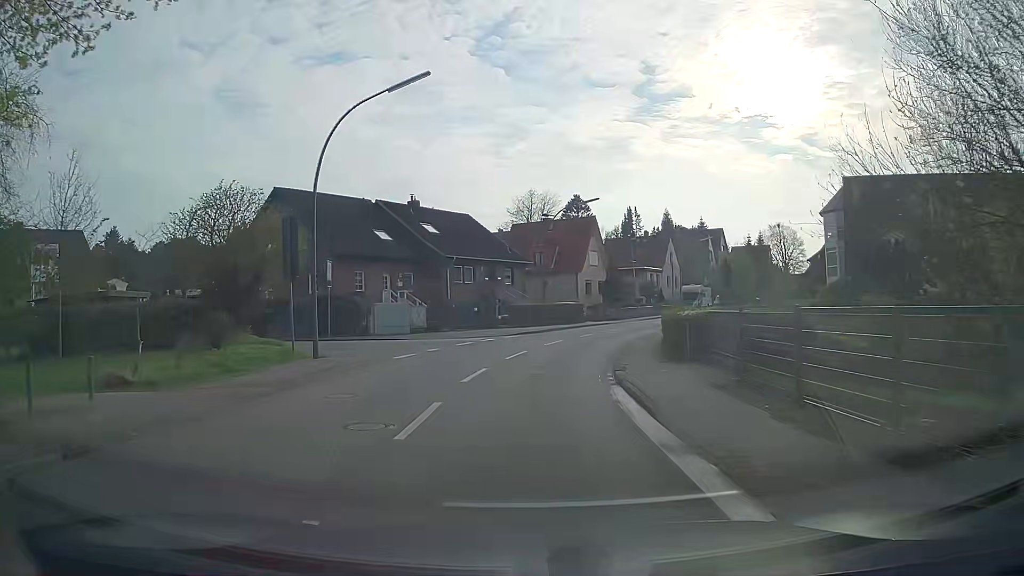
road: secondary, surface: asphalt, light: Day
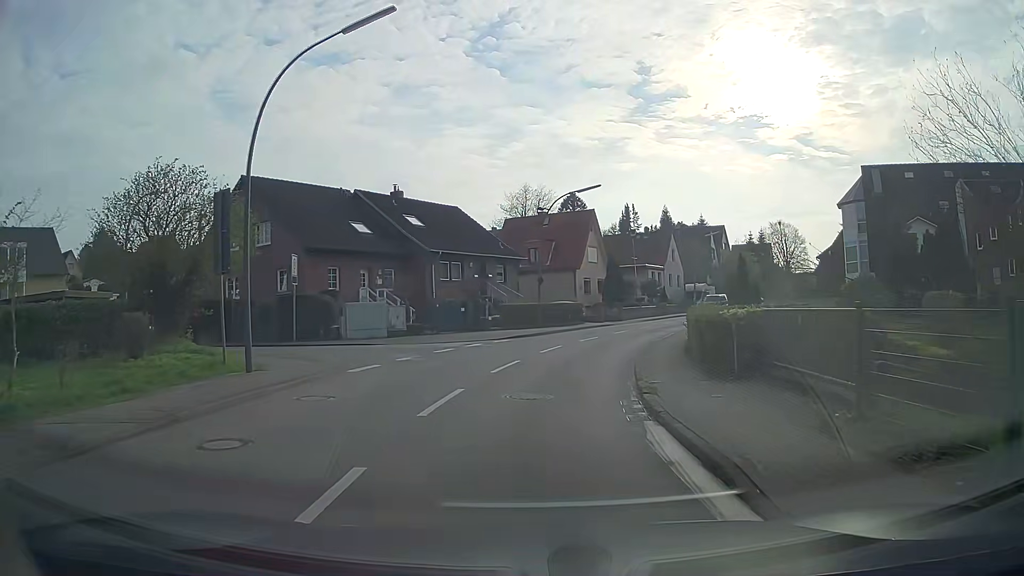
(0.0, +4.5) m; 0°
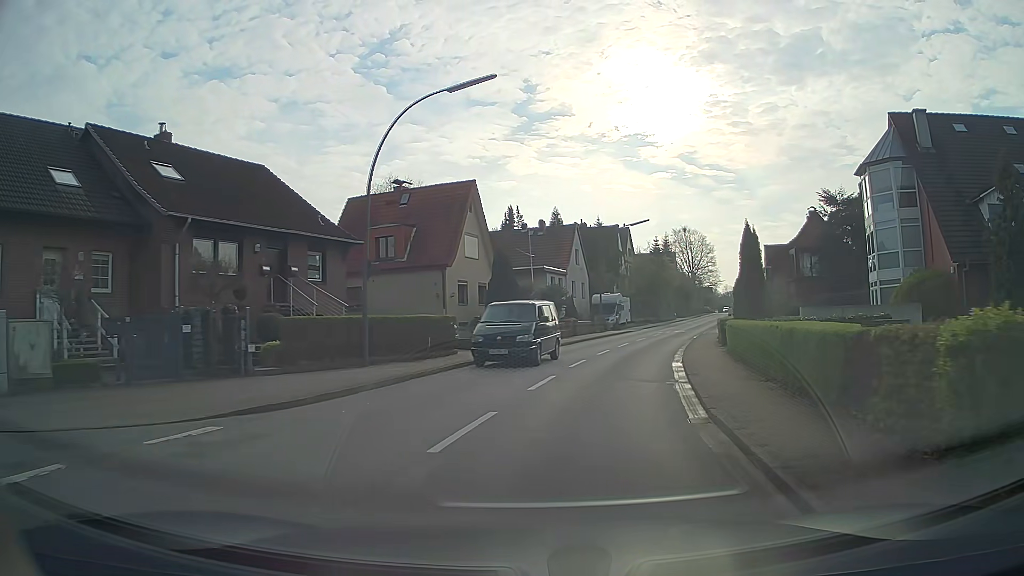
(+1.4, +19.9) m; +11°
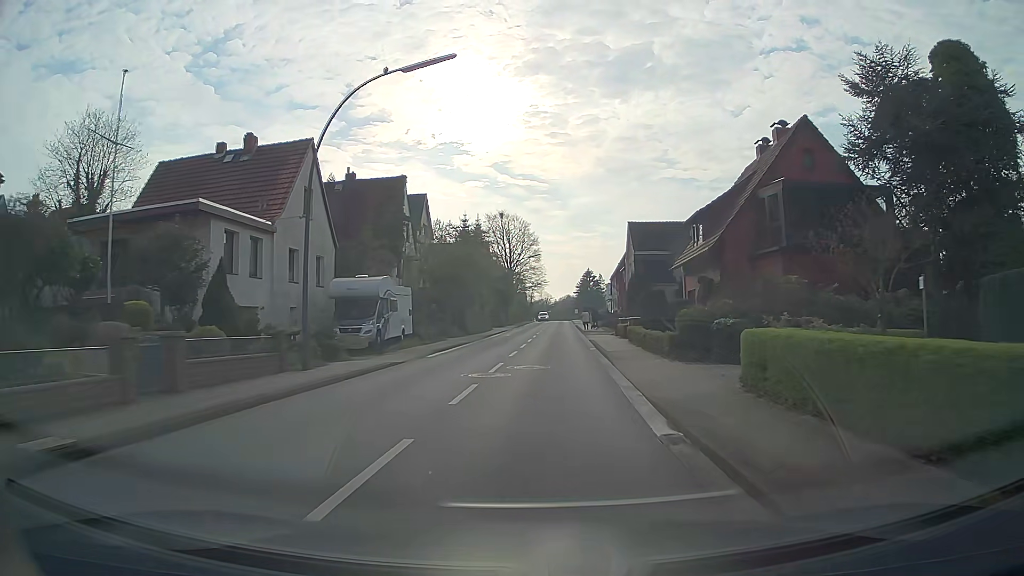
(+5.4, +31.9) m; +17°
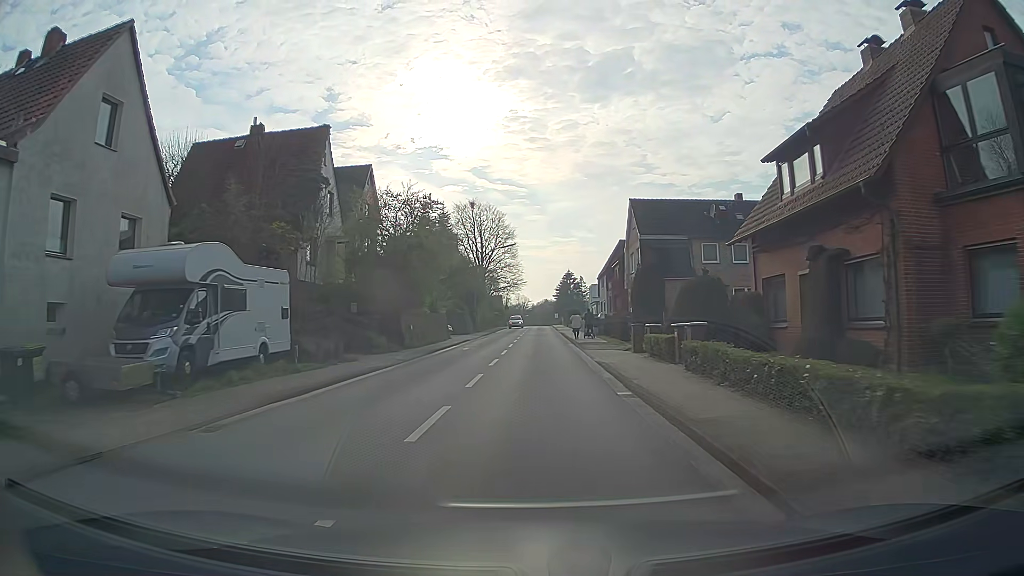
(+0.3, +15.2) m; +2°
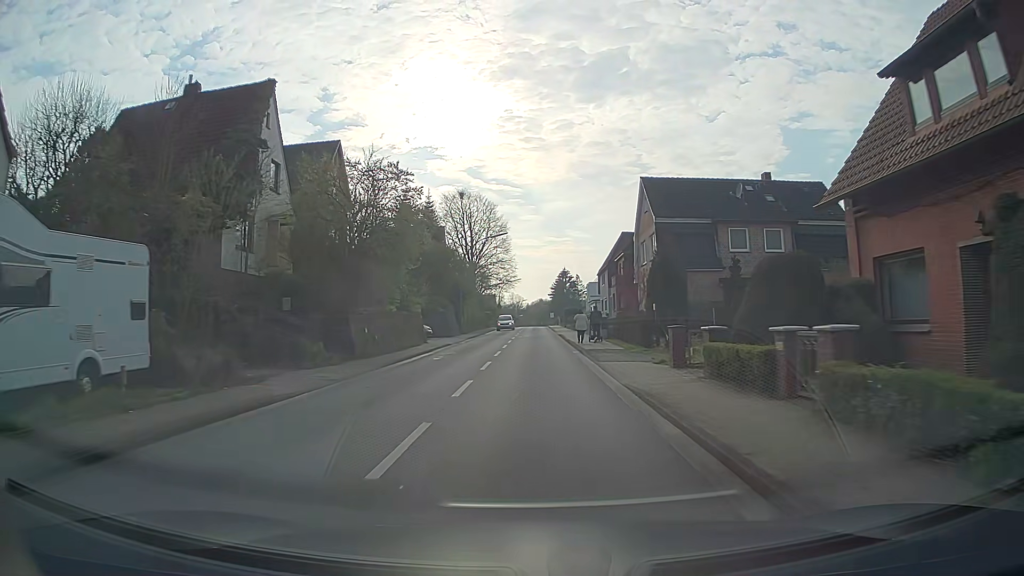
(+0.1, +7.8) m; +1°
